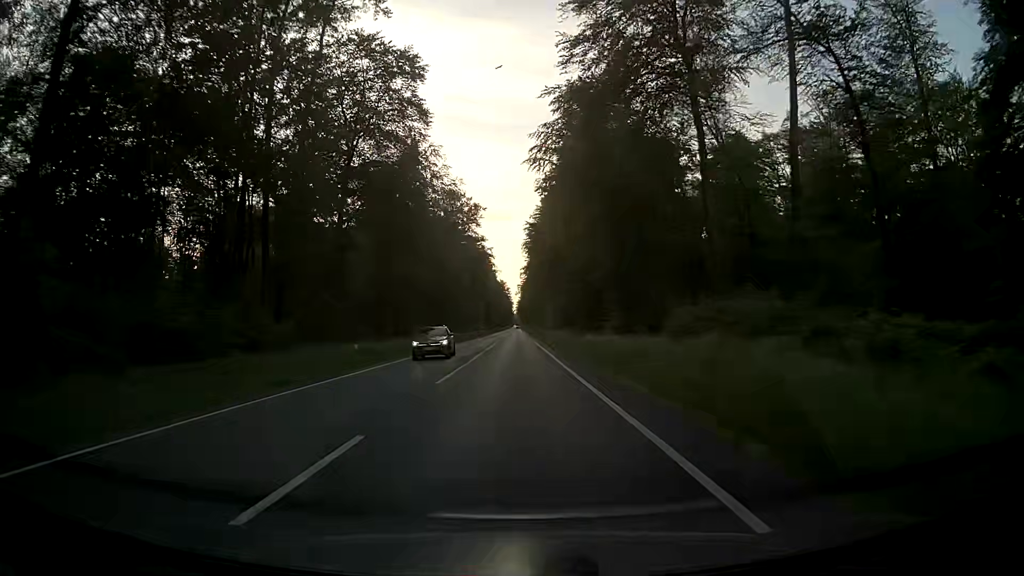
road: primary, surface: asphalt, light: Day
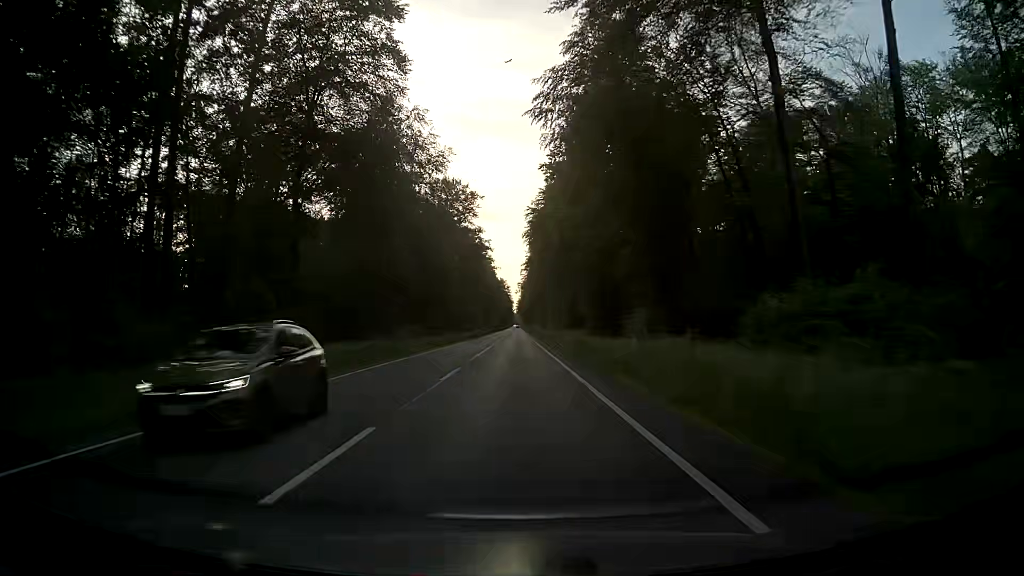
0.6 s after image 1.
(-0.1, +11.3) m; -1°
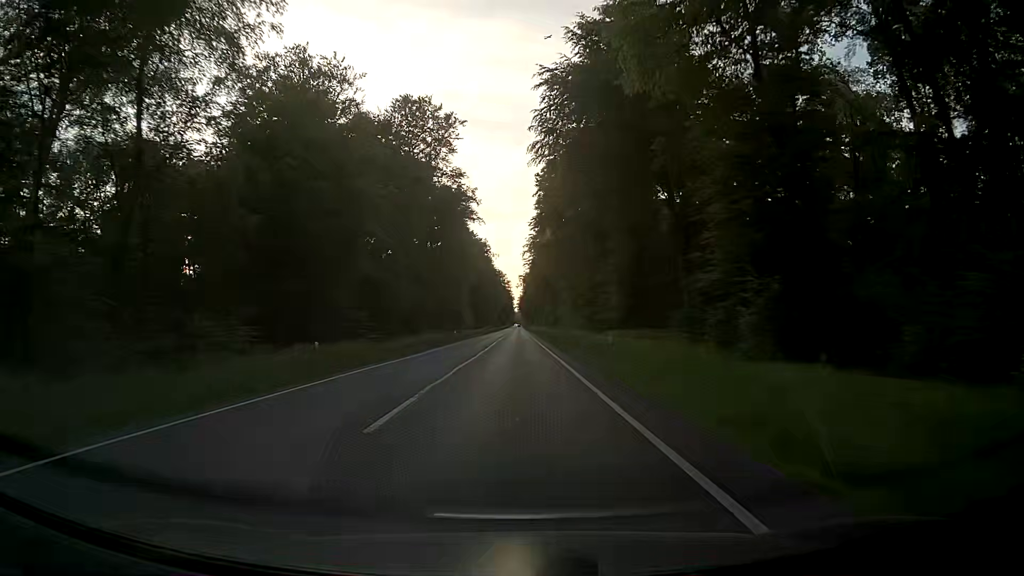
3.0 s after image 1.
(+0.2, +45.3) m; 0°
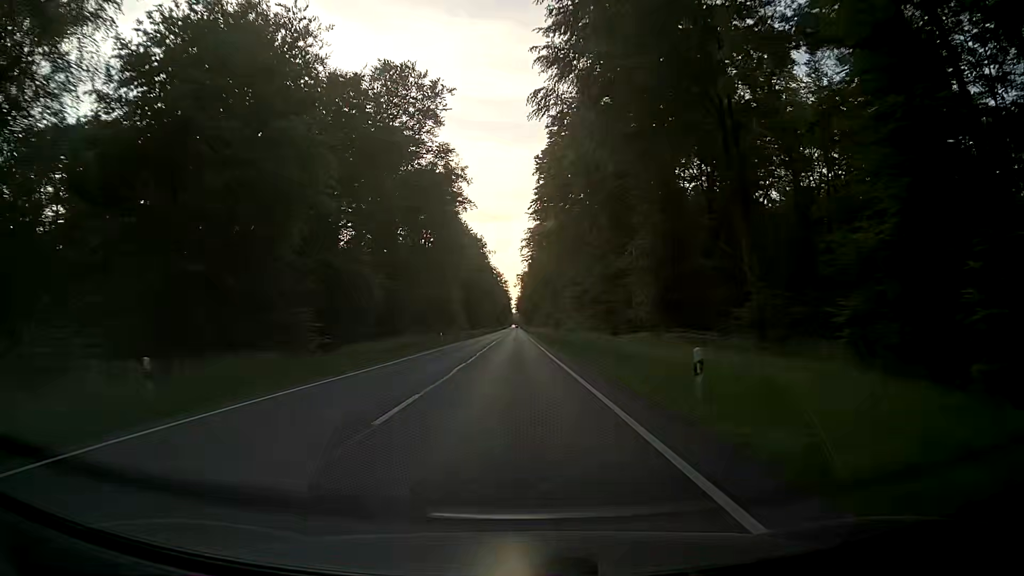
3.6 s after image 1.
(0.0, +11.3) m; 0°
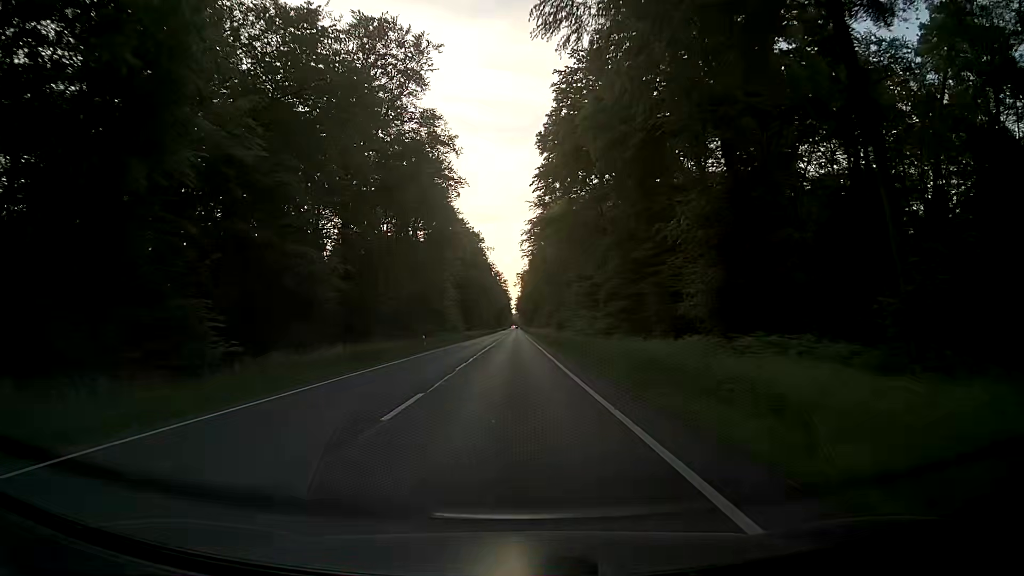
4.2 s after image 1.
(+0.1, +11.3) m; 0°
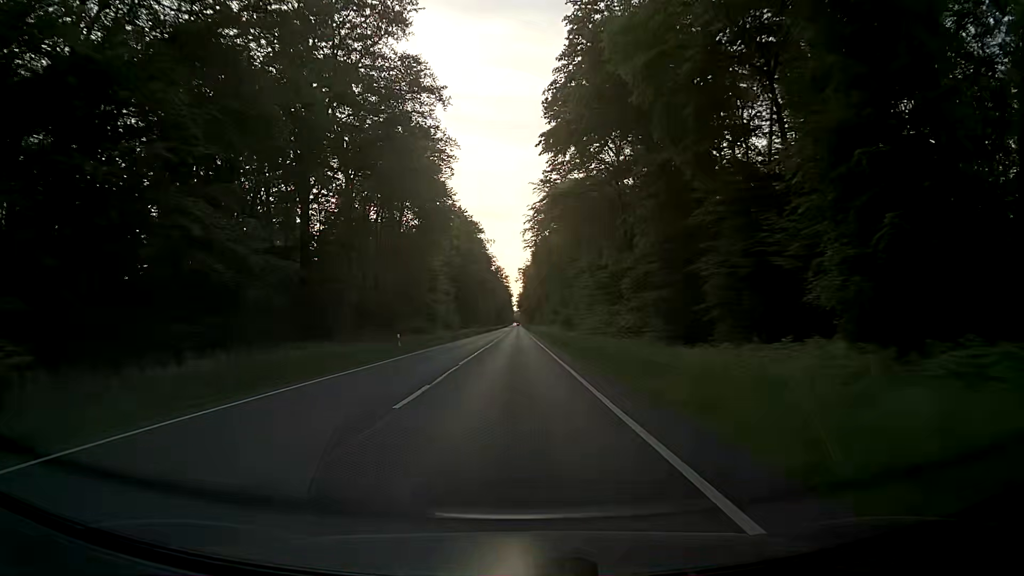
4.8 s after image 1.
(0.0, +11.3) m; 0°
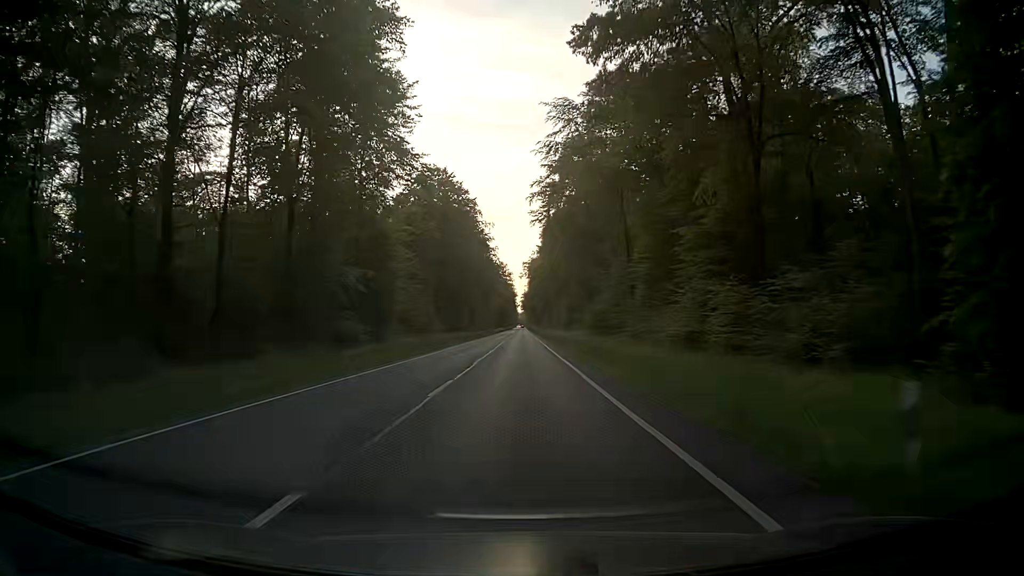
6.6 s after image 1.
(-0.2, +34.0) m; 0°
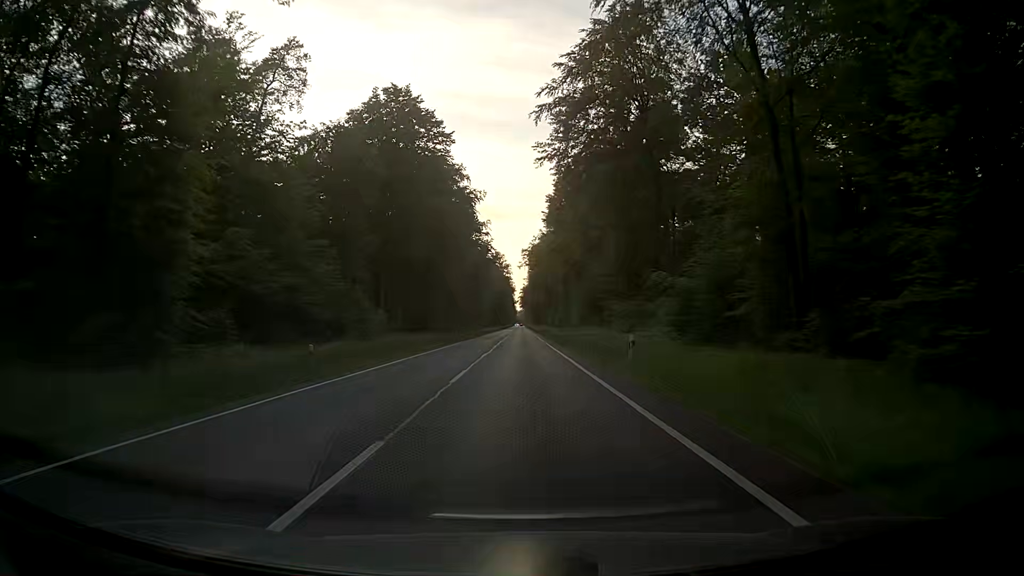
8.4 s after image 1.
(-0.1, +34.0) m; 0°
(0, +10) (0, +20) (0, +30) (0, +40) (0, +50) (0, +60) (0, +70) (0, +80) (+1, +90) (+1, +100) m
